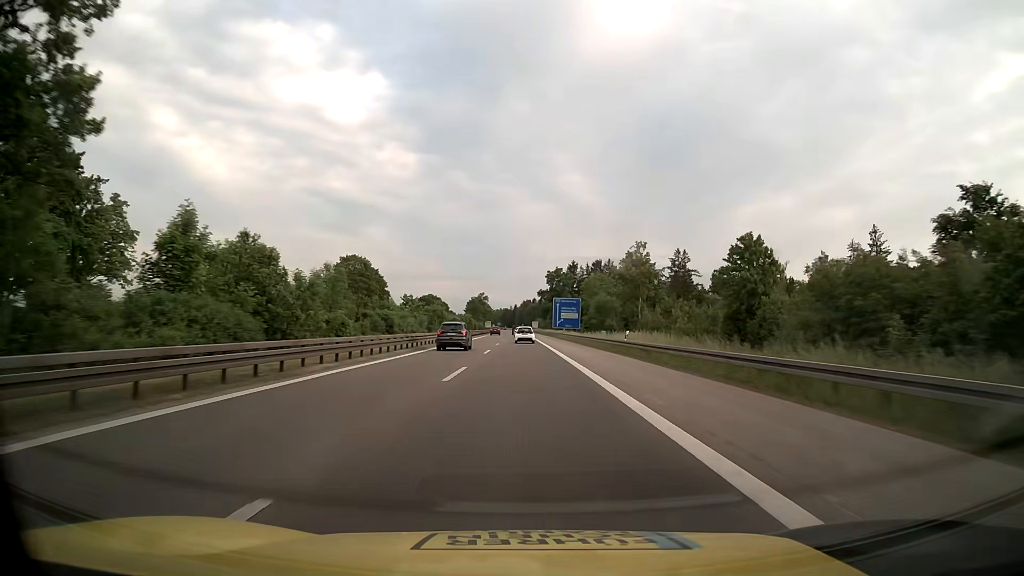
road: motorway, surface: asphalt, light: Day
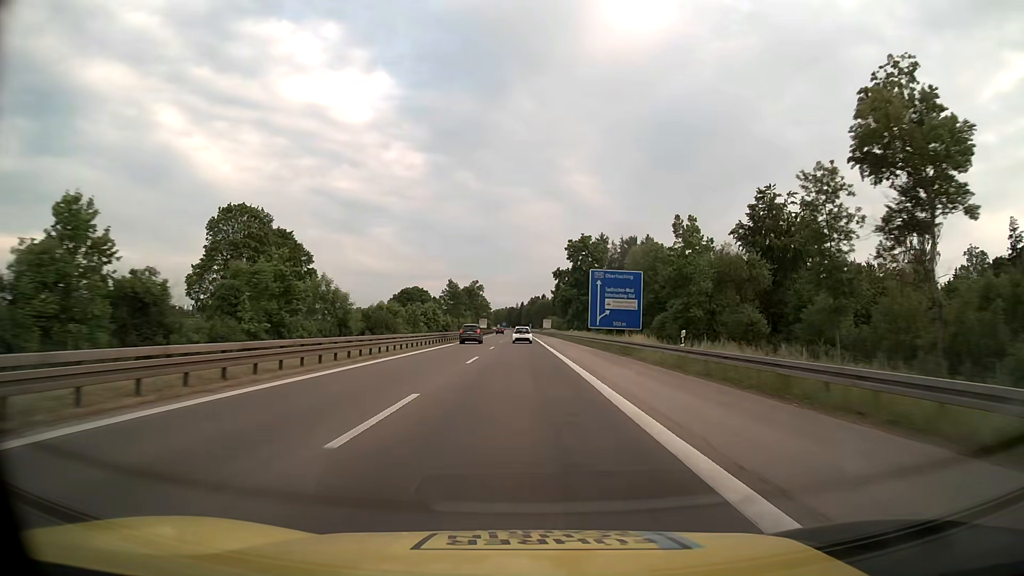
(-0.2, +64.1) m; -1°
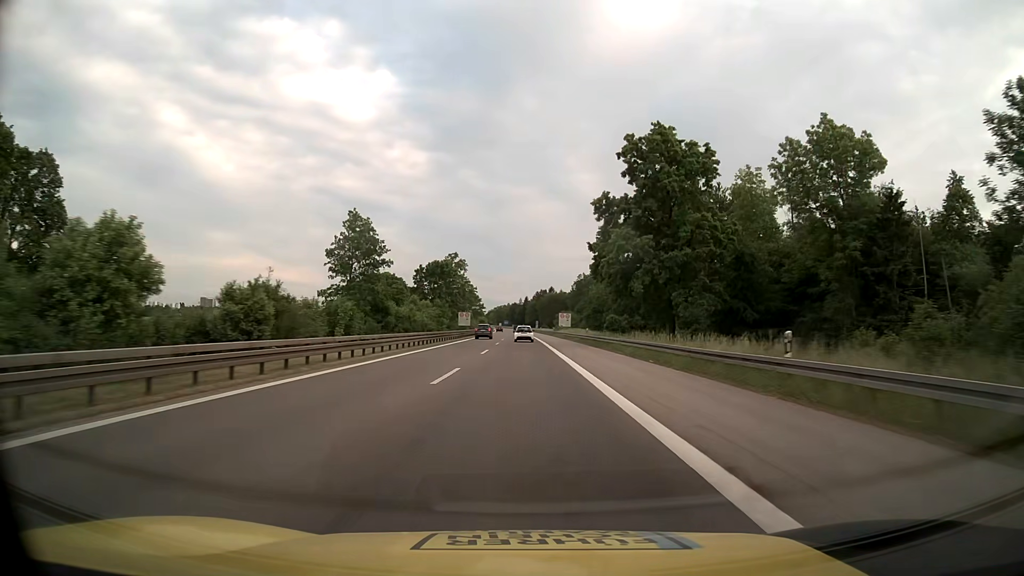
(-0.3, +64.0) m; 0°
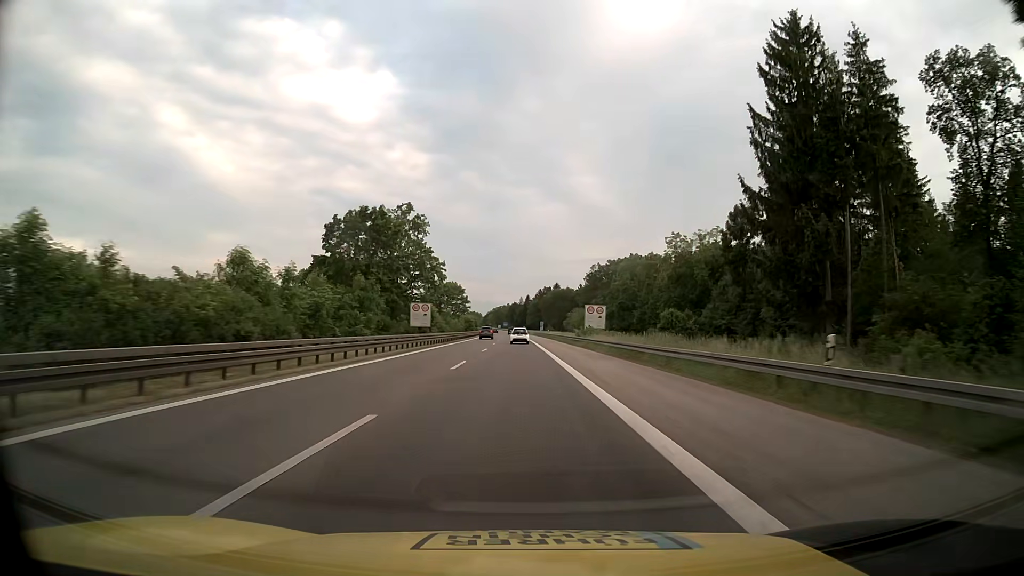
(0.0, +48.2) m; 0°
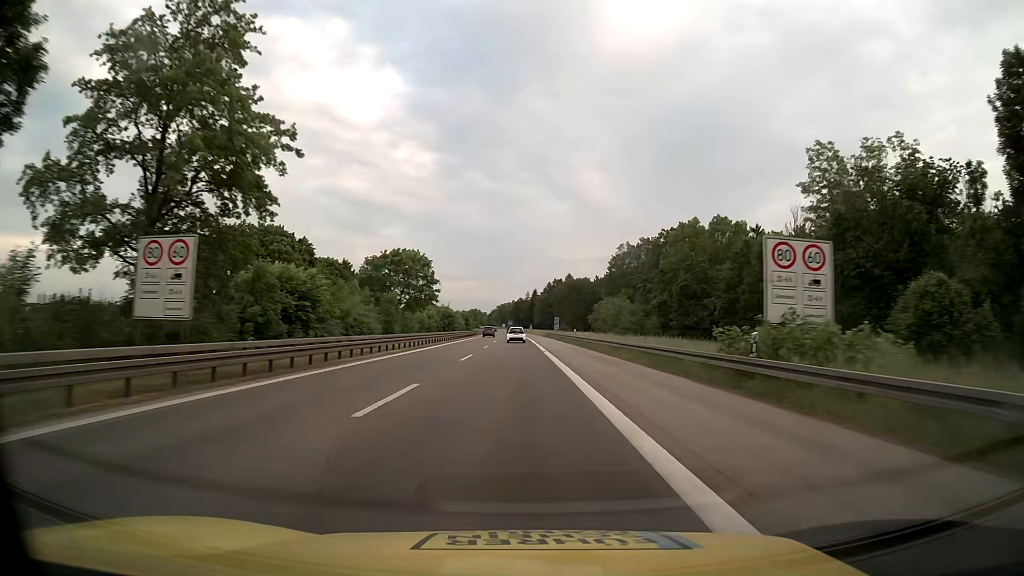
(-0.1, +48.6) m; 0°
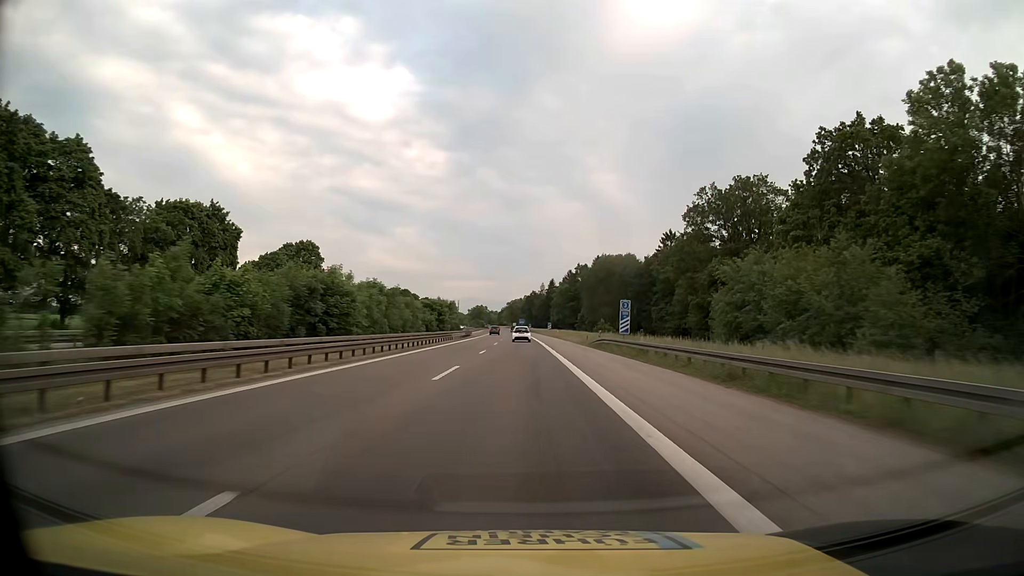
(-0.6, +65.5) m; -1°
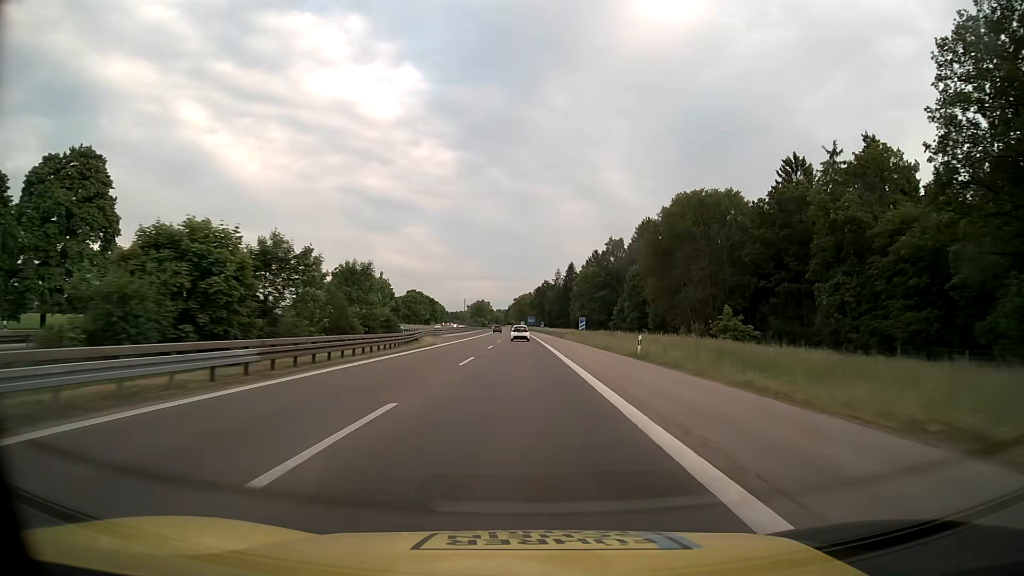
(-0.4, +66.2) m; -1°
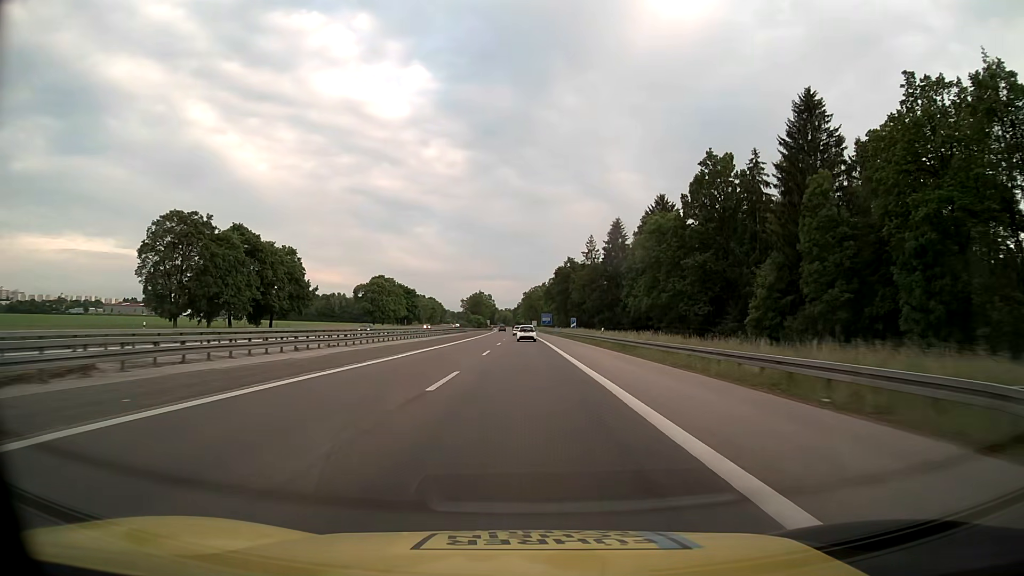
(-0.8, +82.2) m; -1°
(0, +10) (0, +20) (0, +30) (0, +40) (0, +50) (0, +60) (0, +70) (0, +80) (-1, +90) (-1, +100) m
